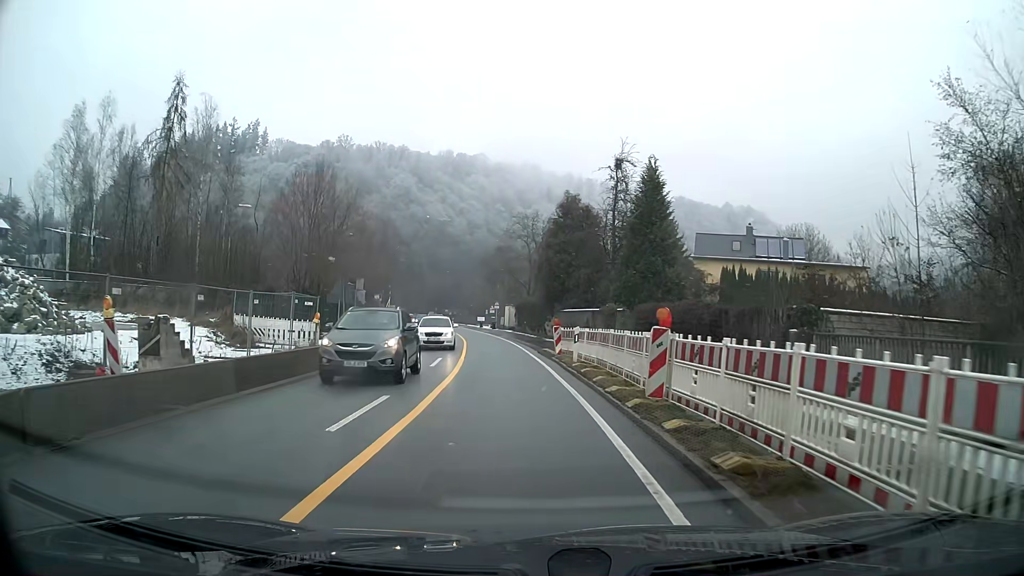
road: primary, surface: asphalt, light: Day
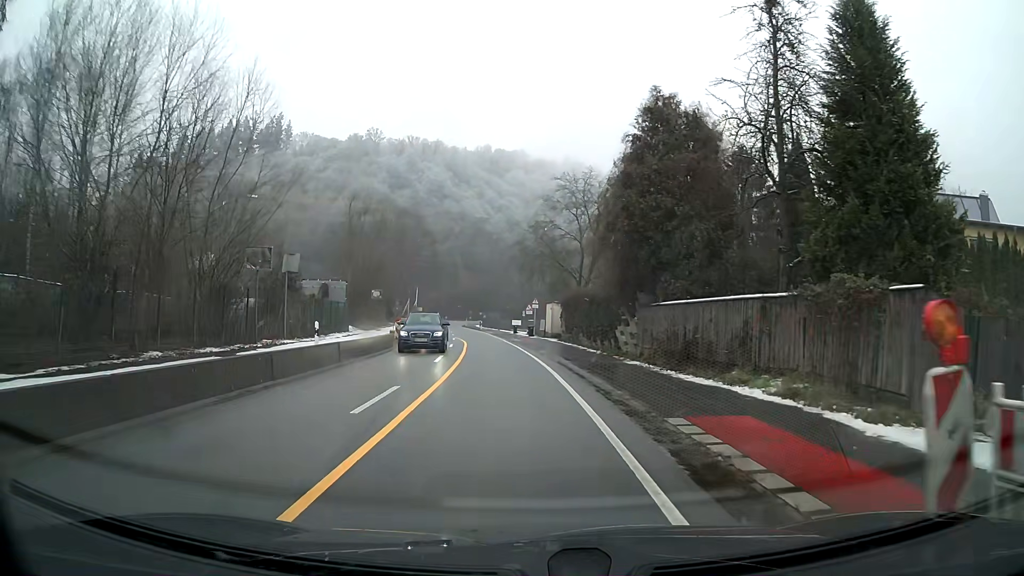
(-0.7, +22.5) m; -4°
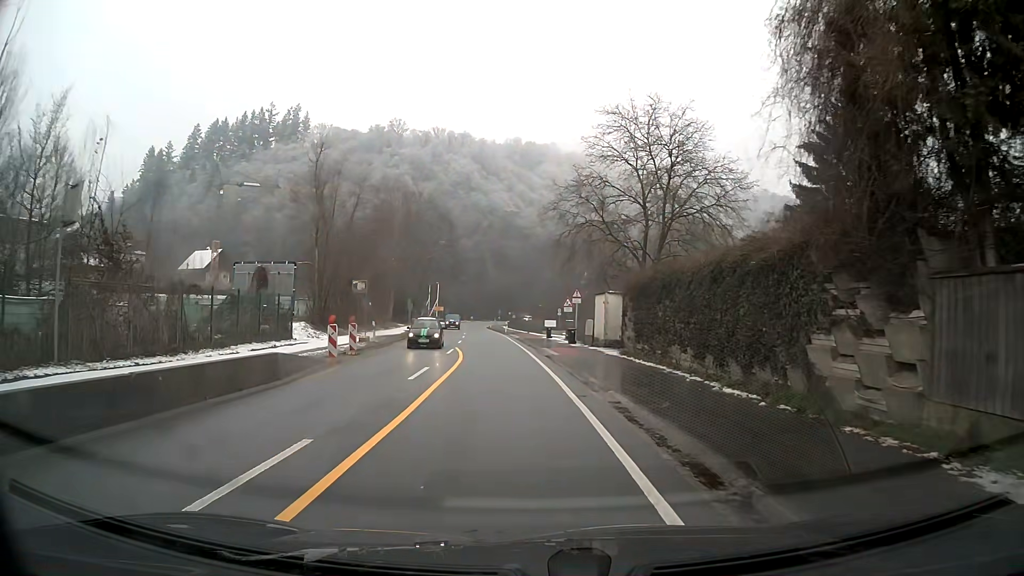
(-0.5, +17.9) m; -3°
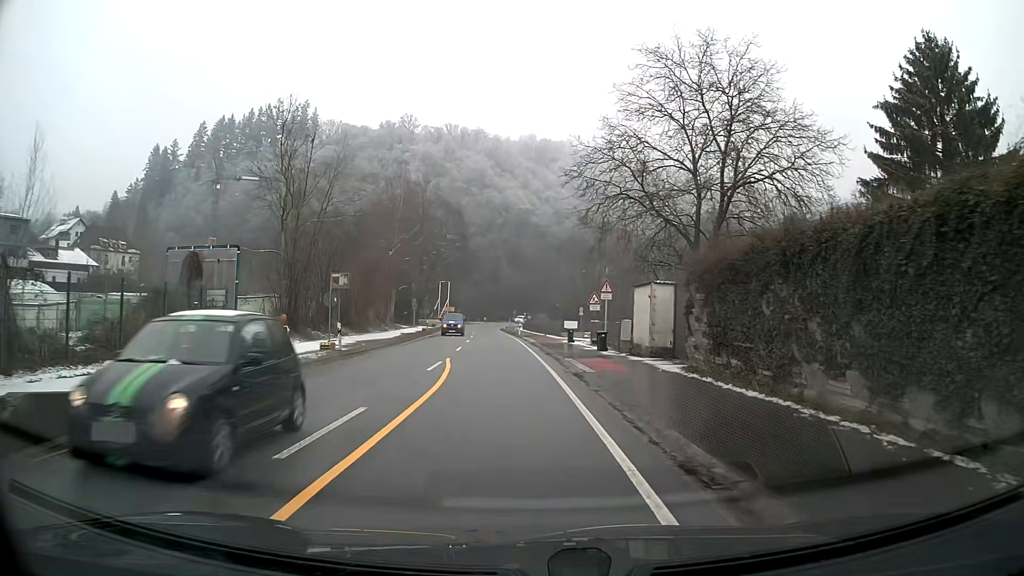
(-0.1, +9.0) m; -1°
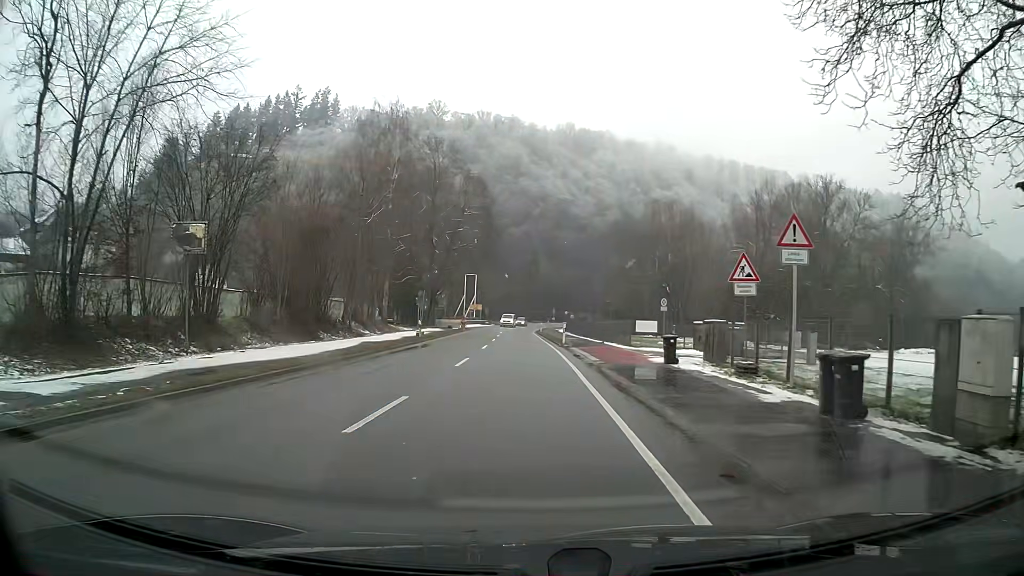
(-0.7, +22.5) m; -3°
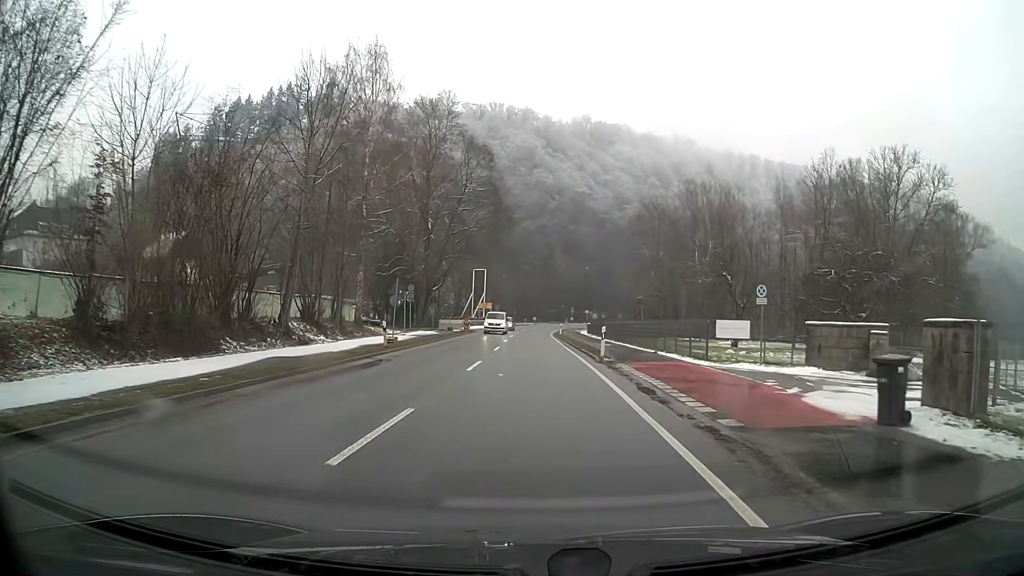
(-0.1, +13.6) m; -1°
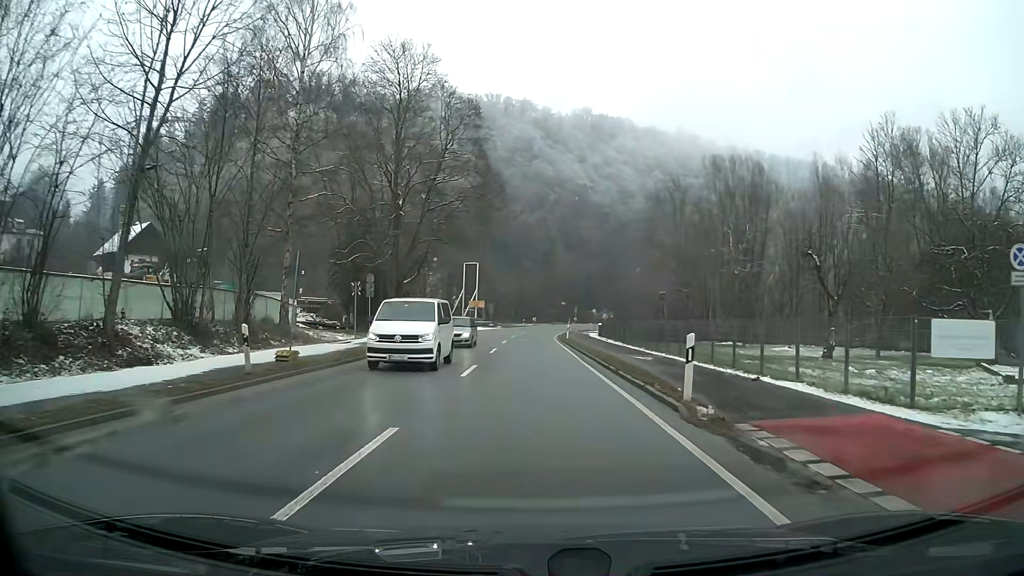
(0.0, +13.6) m; 0°
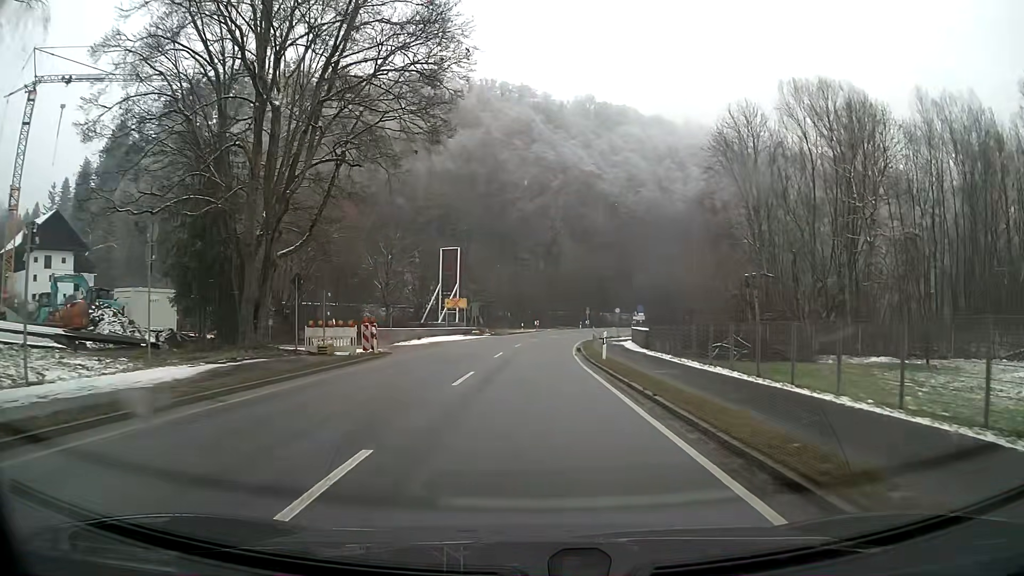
(0.0, +25.2) m; 0°
